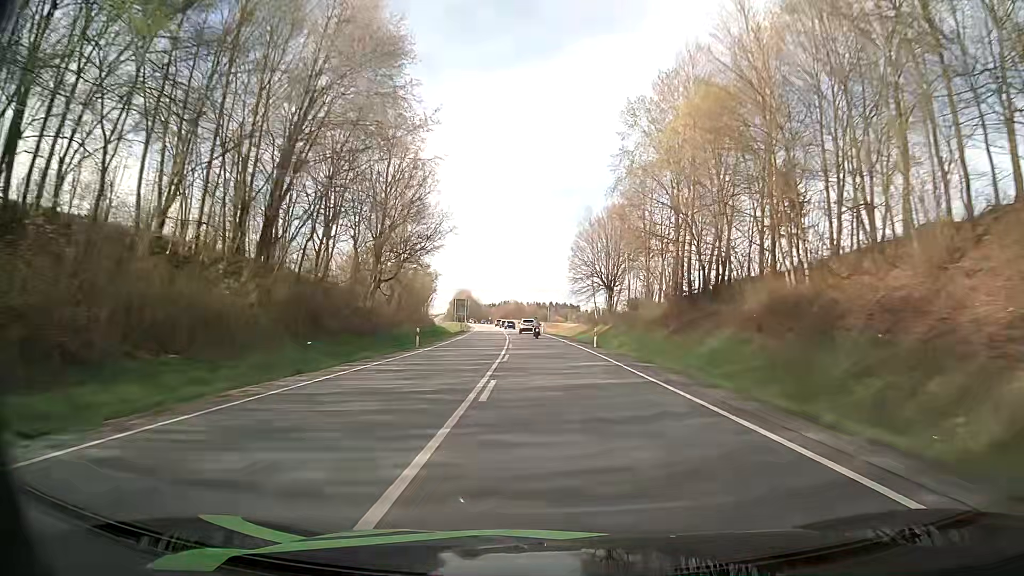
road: primary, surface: asphalt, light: Day
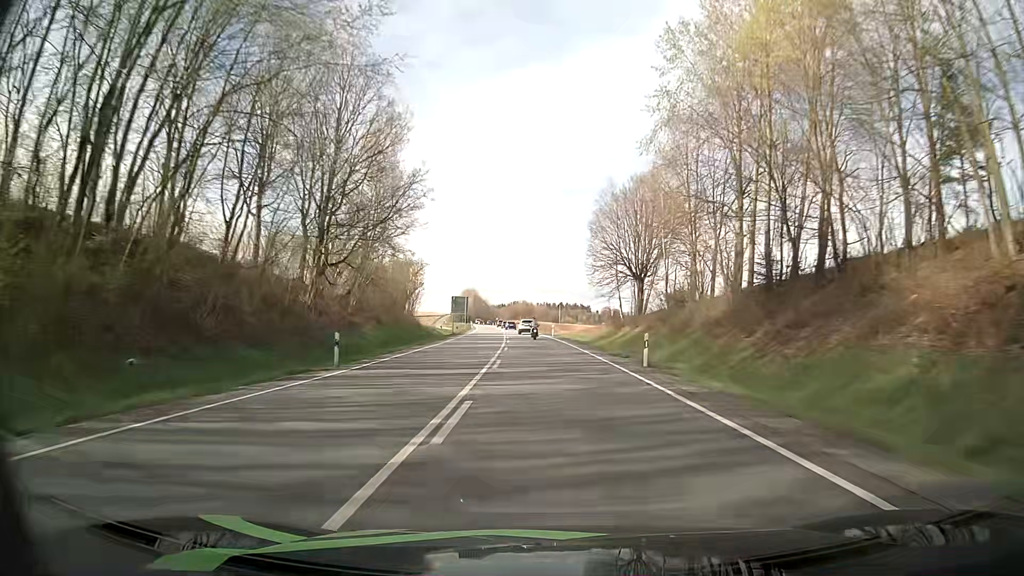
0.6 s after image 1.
(-0.1, +16.1) m; -1°
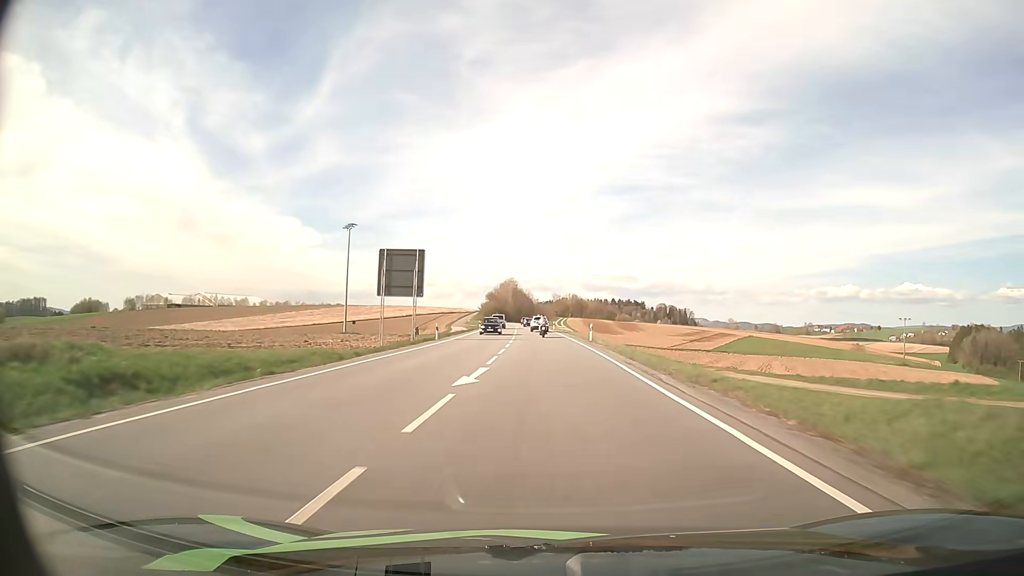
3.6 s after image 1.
(-3.3, +77.4) m; -4°
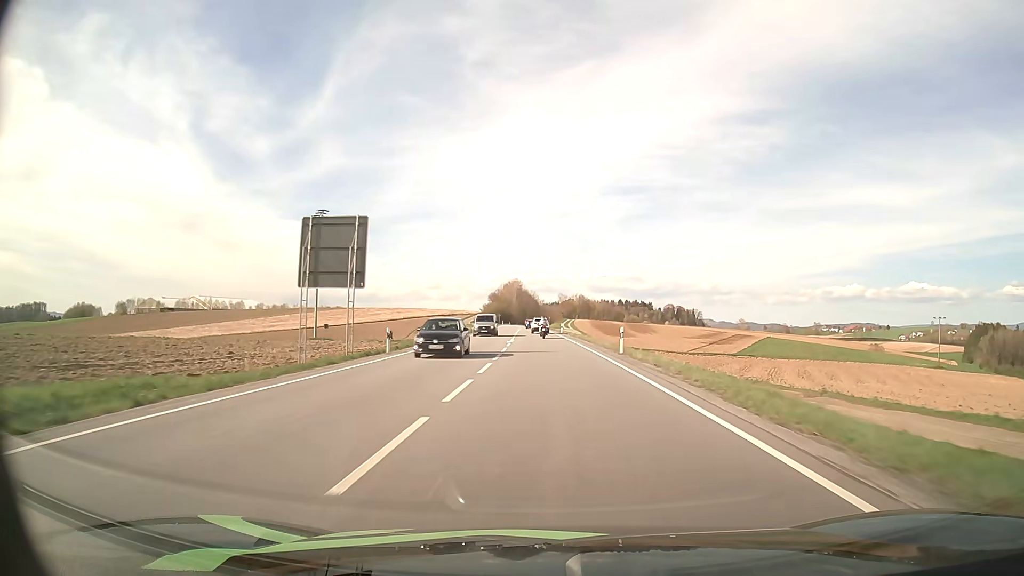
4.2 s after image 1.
(-0.1, +14.9) m; 0°
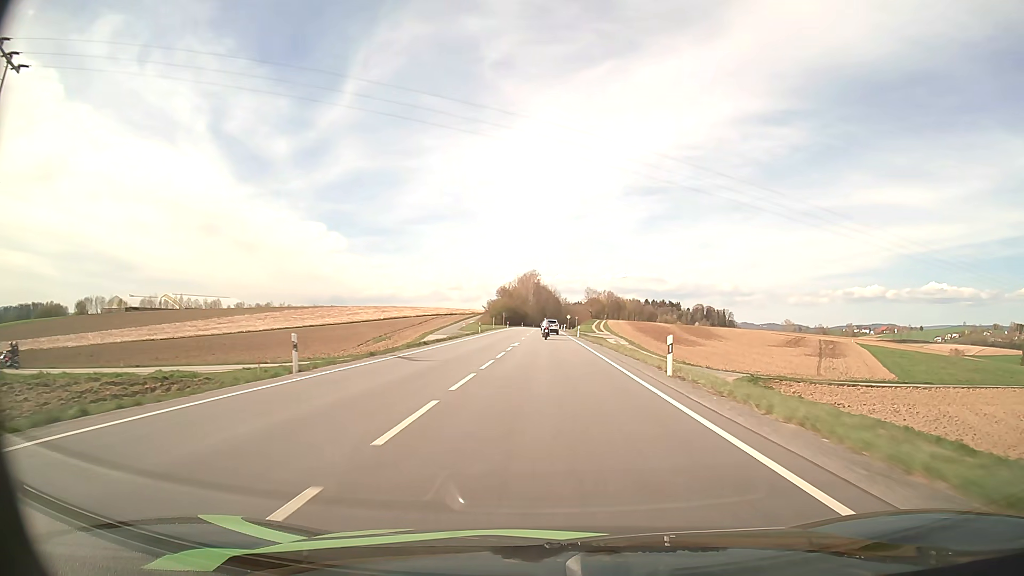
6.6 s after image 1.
(-1.0, +57.9) m; -2°
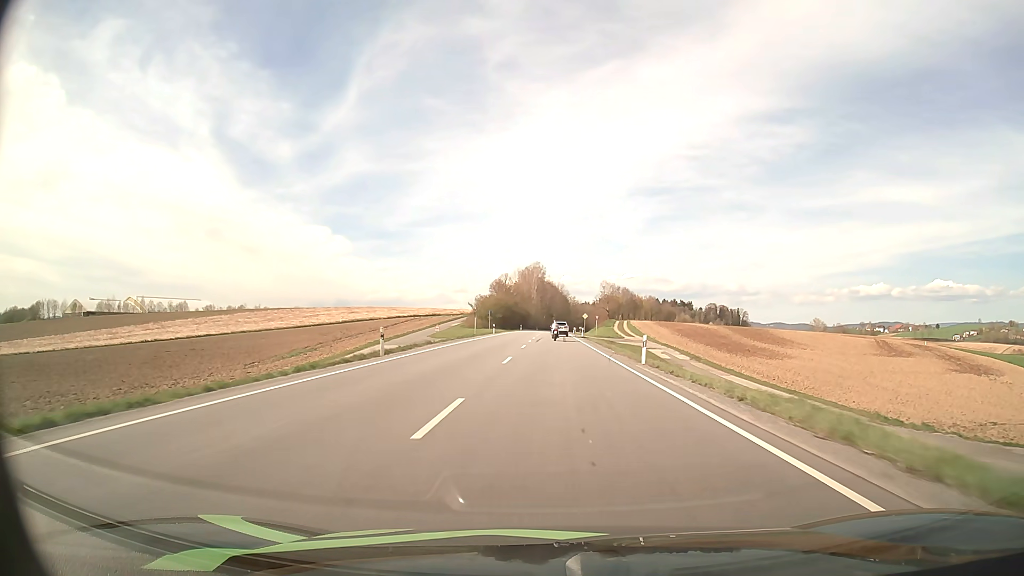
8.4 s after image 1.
(-0.3, +42.9) m; -1°
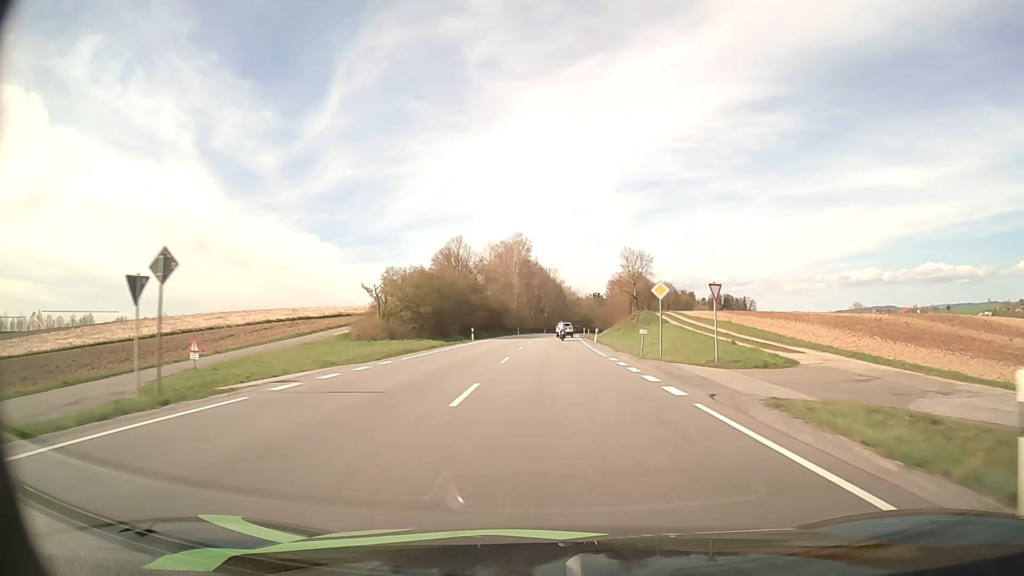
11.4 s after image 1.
(+0.3, +72.3) m; +1°
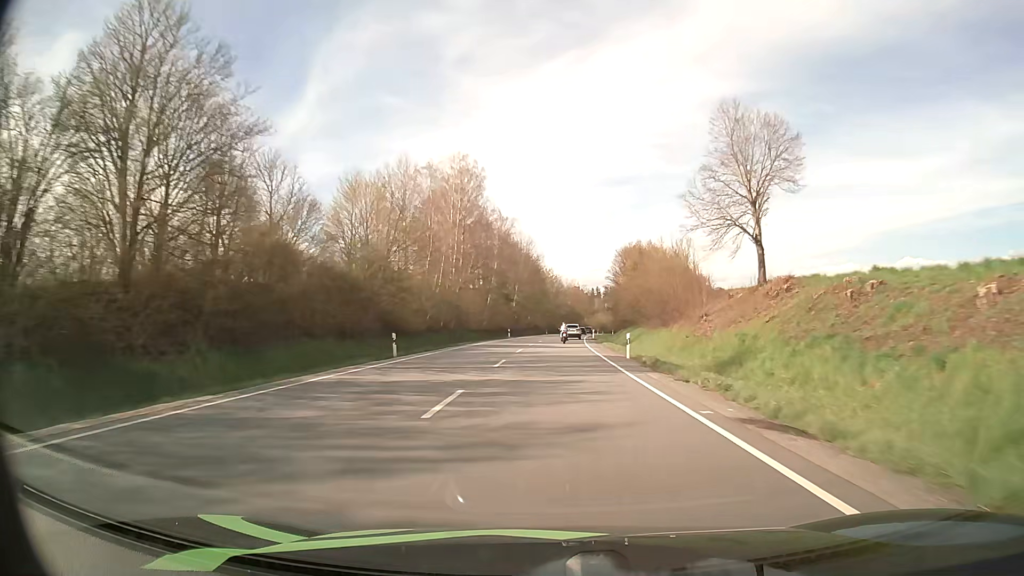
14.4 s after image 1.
(+1.0, +73.6) m; +2°
(0, +10) (0, +20) (0, +30) (+1, +40) (+1, +50) (+1, +60) (+2, +70) (+2, +80) (+3, +90) (+3, +100) m
